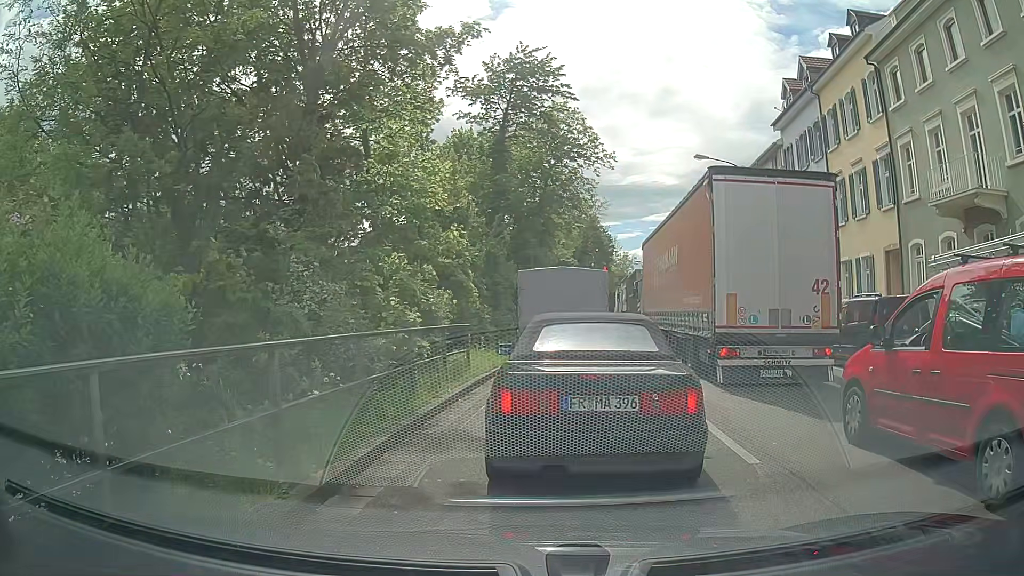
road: primary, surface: asphalt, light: Day
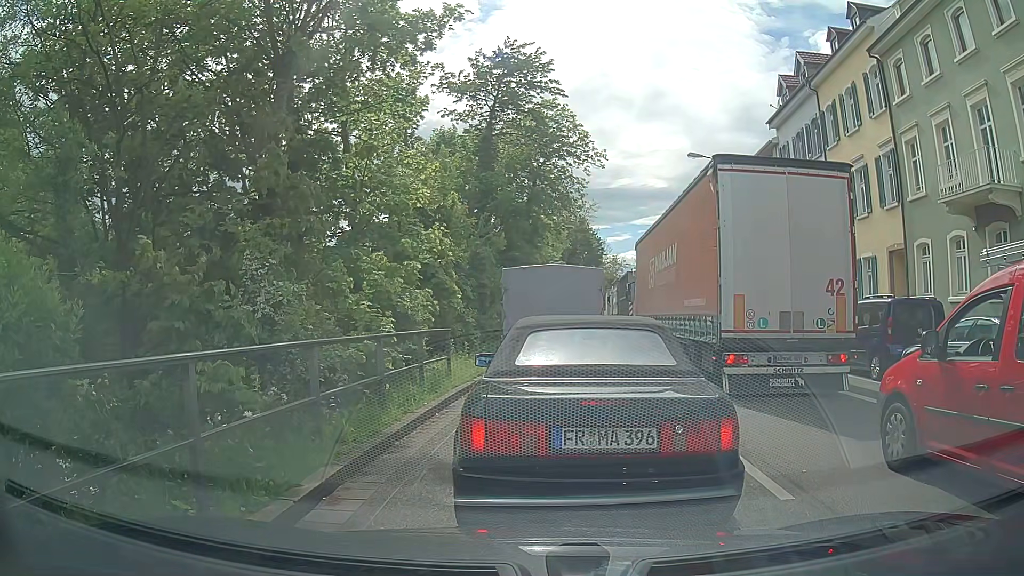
(0.0, +1.2) m; 0°
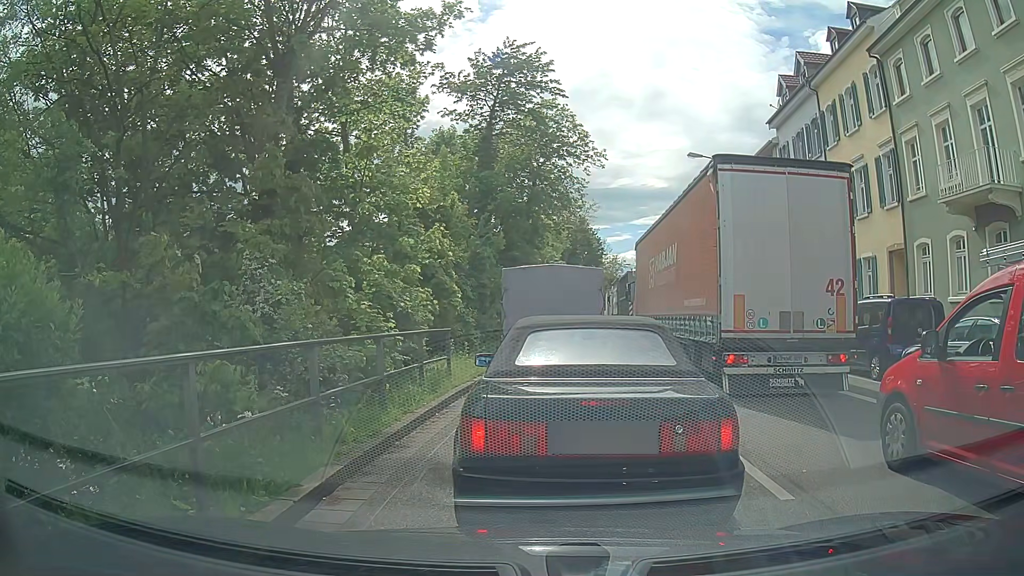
(0.0, 0.0) m; 0°
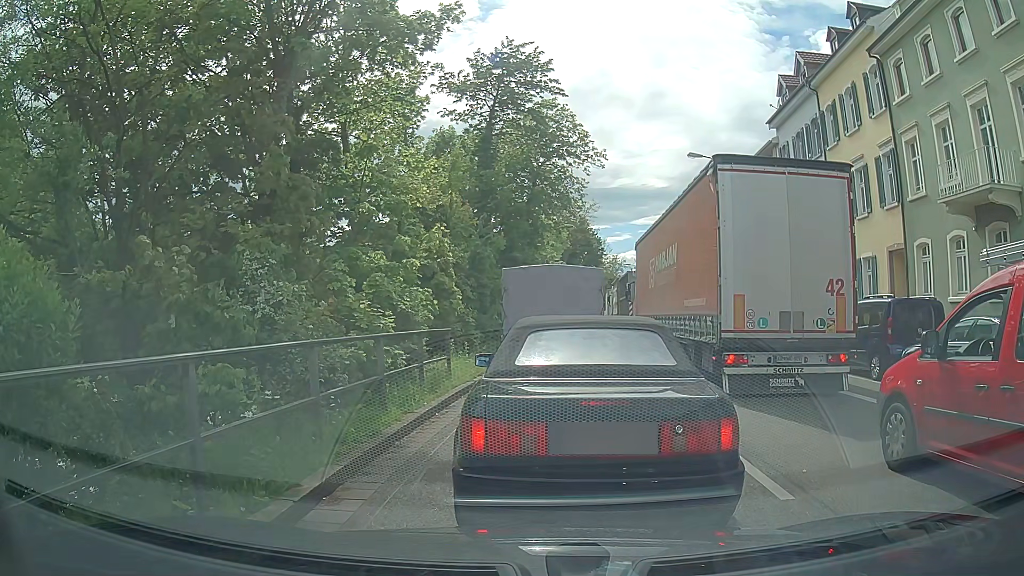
(0.0, 0.0) m; 0°
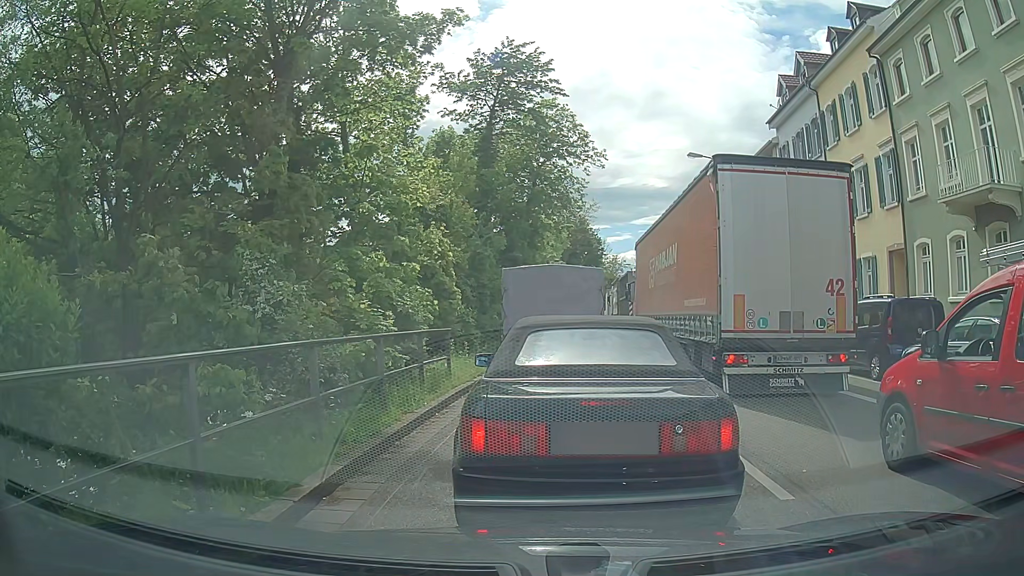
(0.0, 0.0) m; 0°
